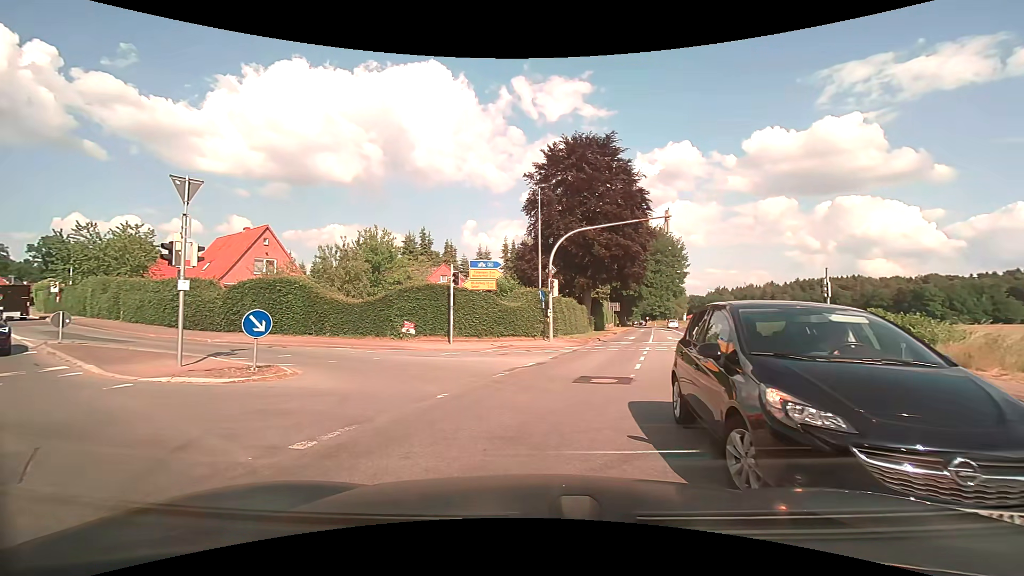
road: secondary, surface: asphalt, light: Day
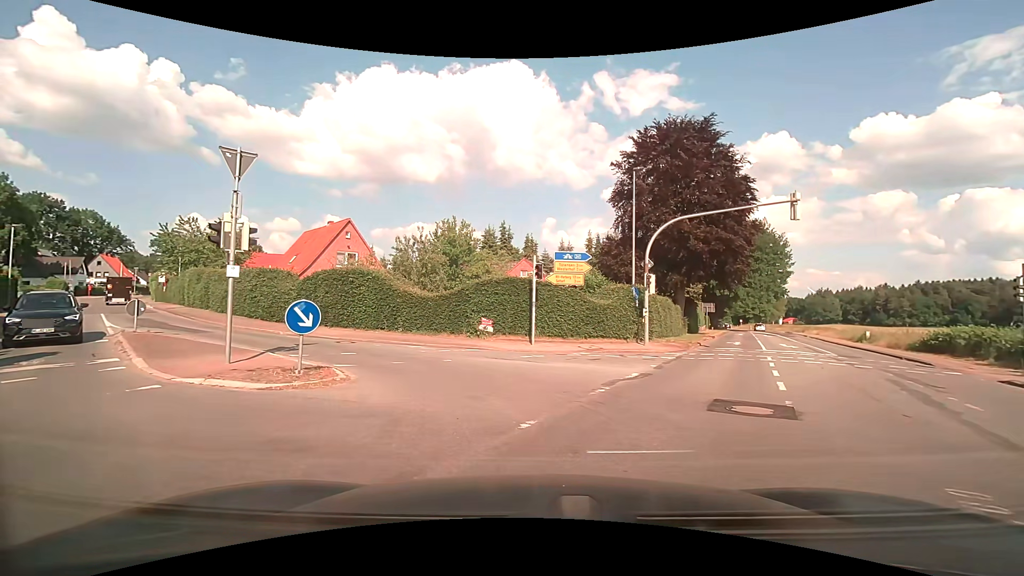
(-0.2, +2.7) m; -9°
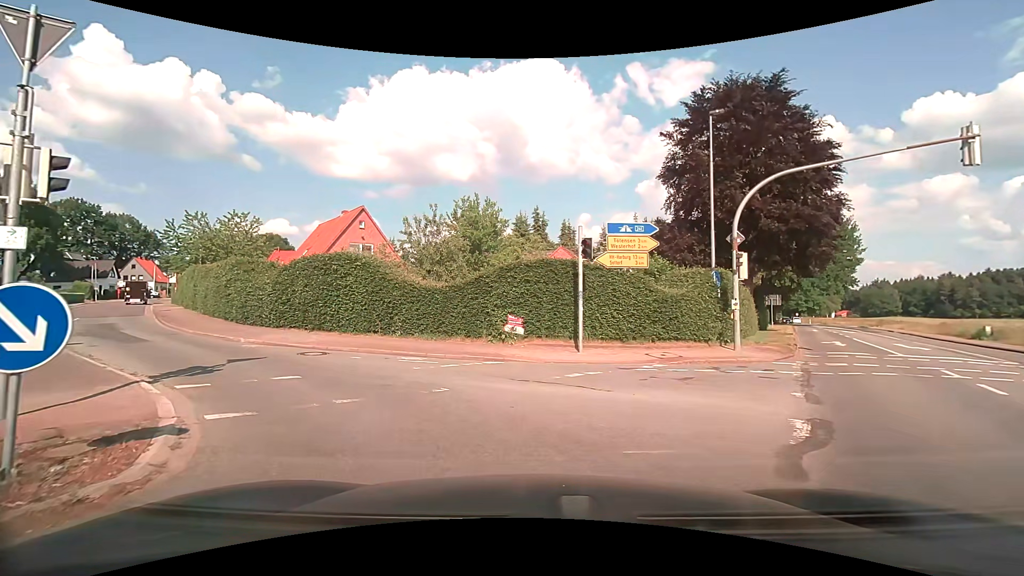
(-0.1, +5.9) m; -3°
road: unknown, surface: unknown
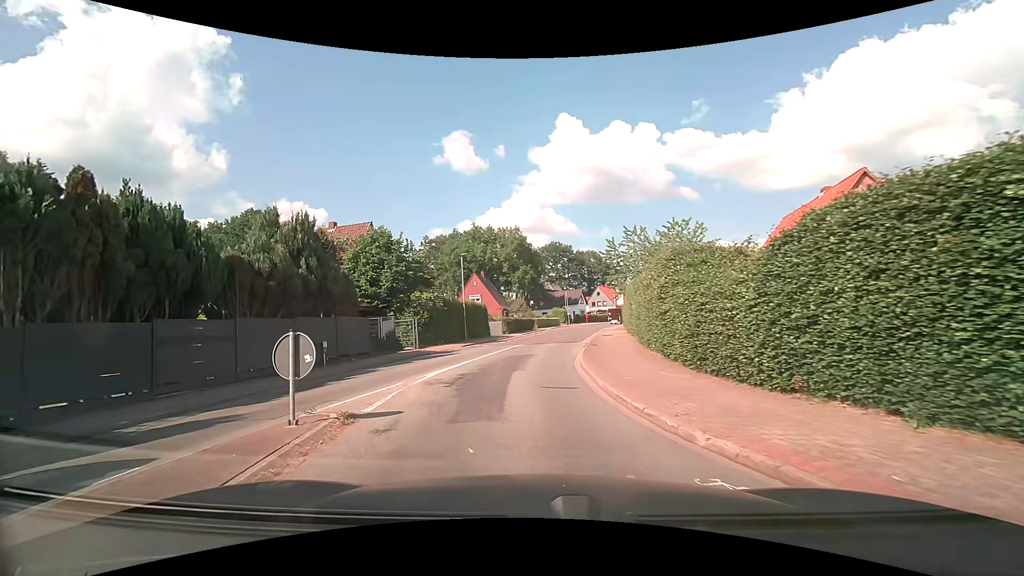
(-4.8, +11.1) m; -50°
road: tertiary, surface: asphalt
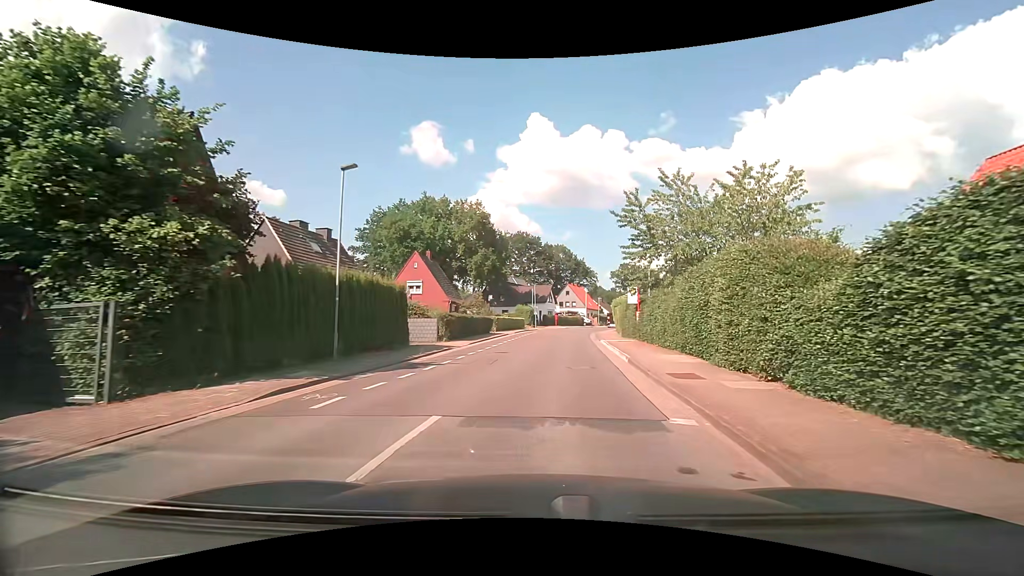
(+0.2, +19.0) m; +6°
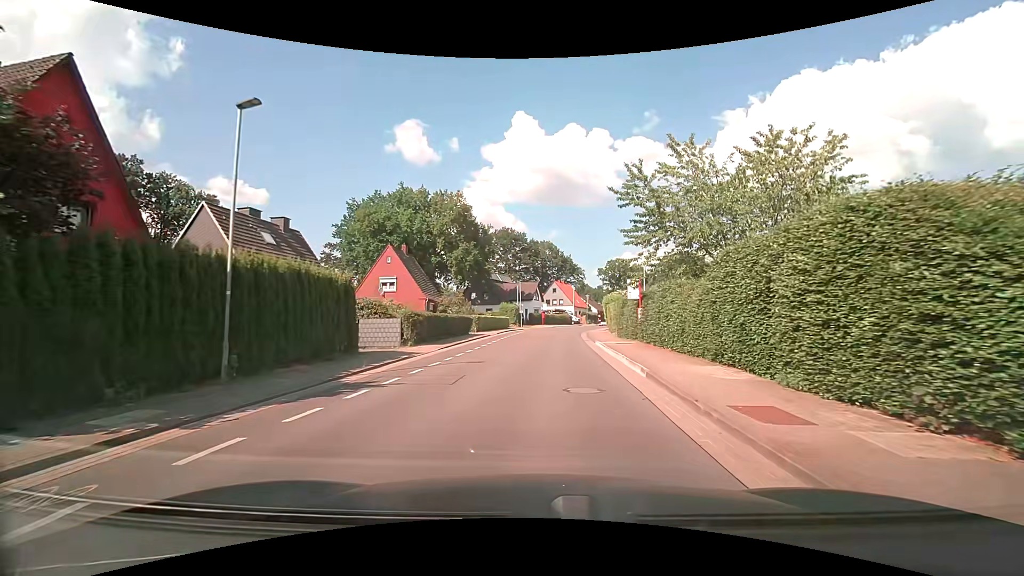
(0.0, +4.7) m; +1°
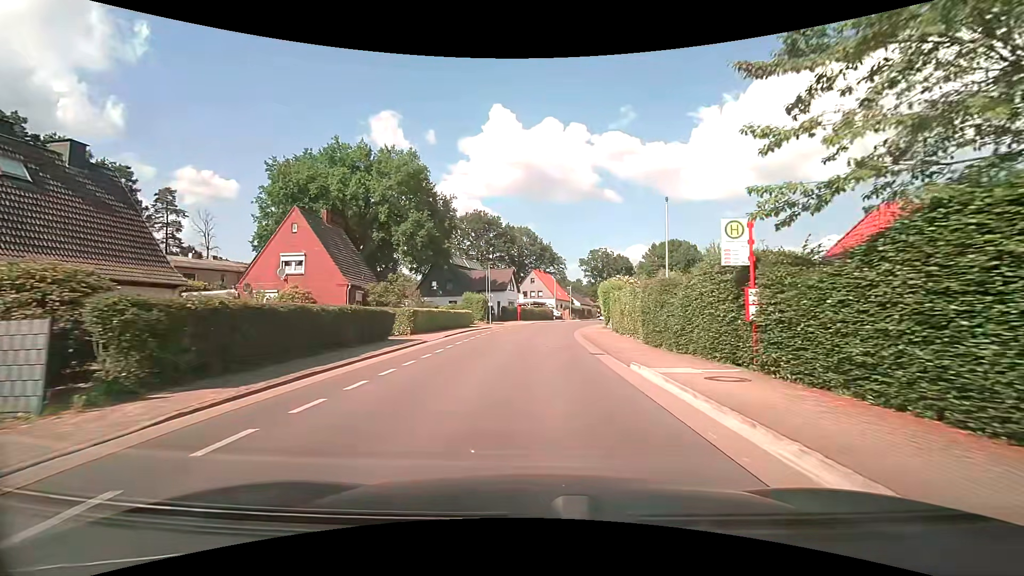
(+0.4, +15.3) m; +3°
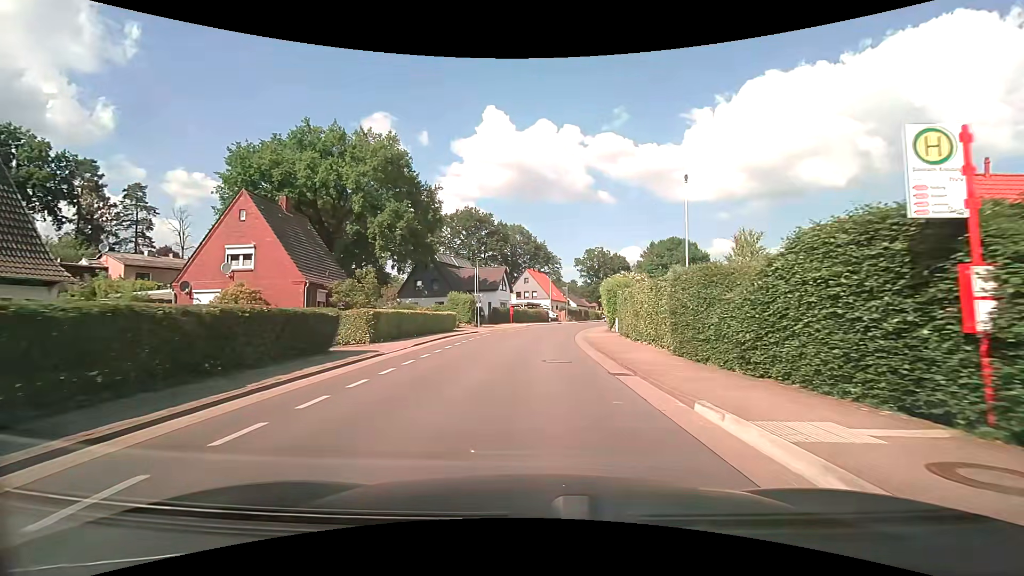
(+0.1, +5.4) m; +1°
